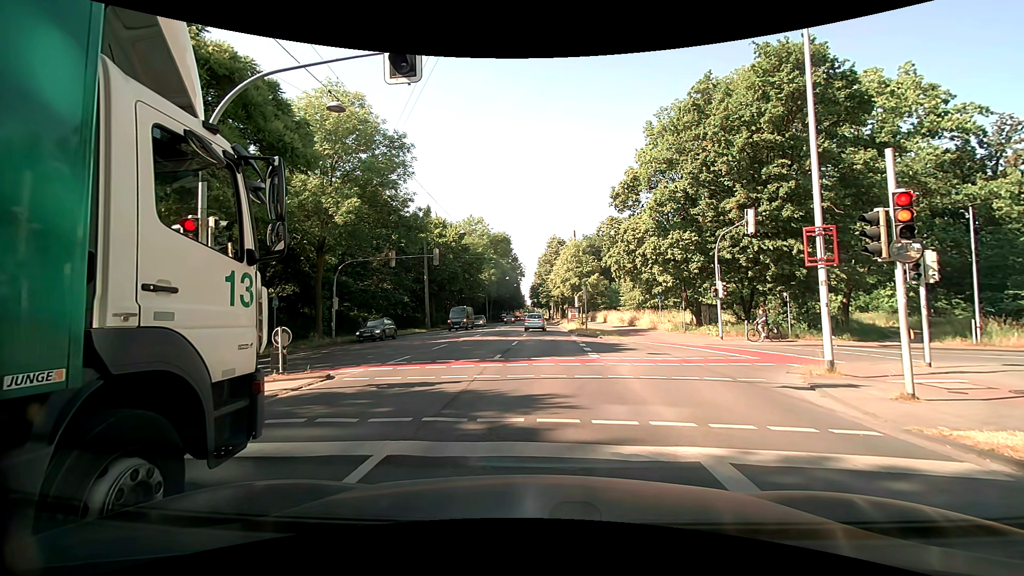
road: primary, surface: asphalt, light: Day
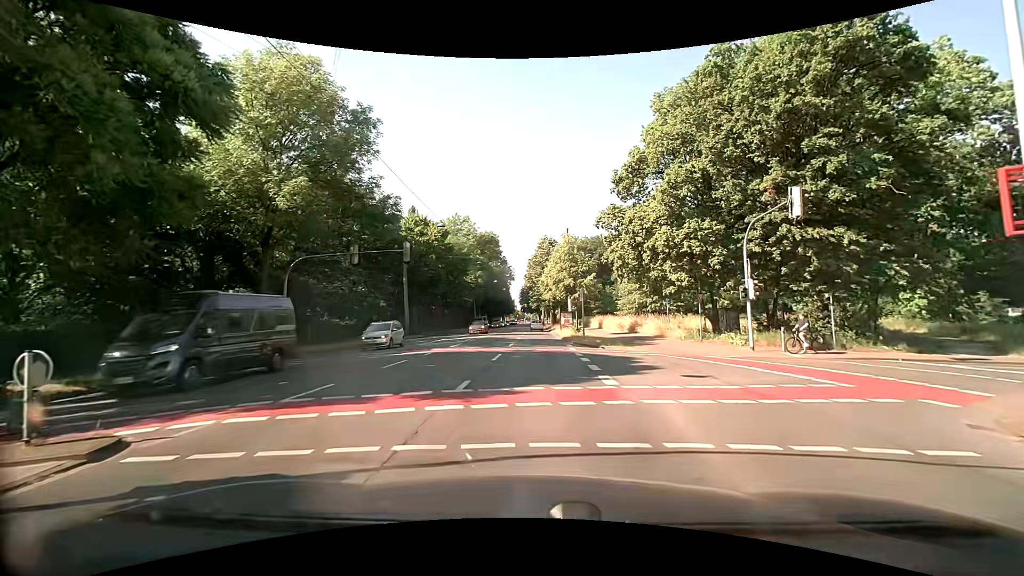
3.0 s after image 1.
(+0.1, +5.8) m; +2°
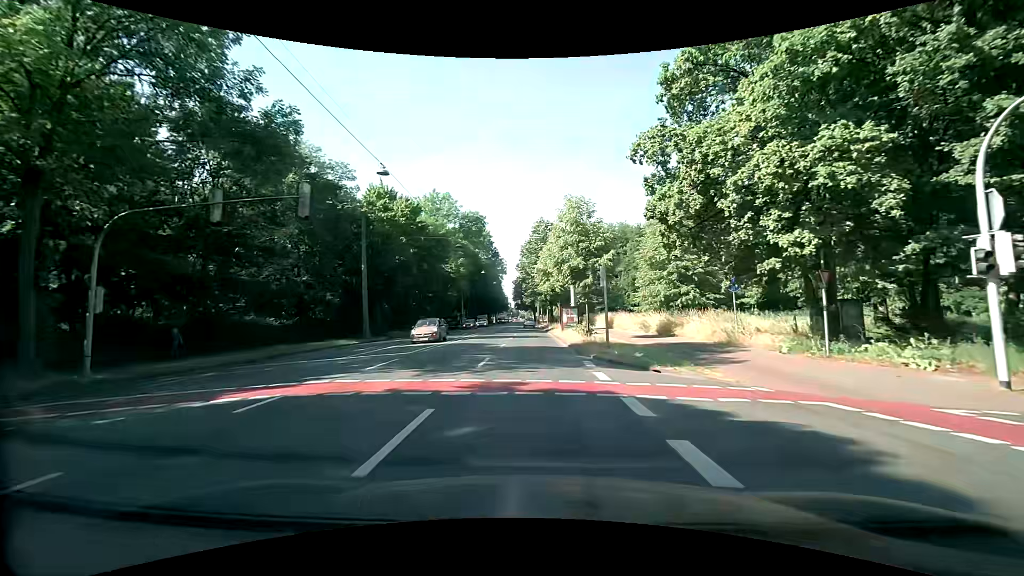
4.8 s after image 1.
(+0.1, +12.9) m; +1°
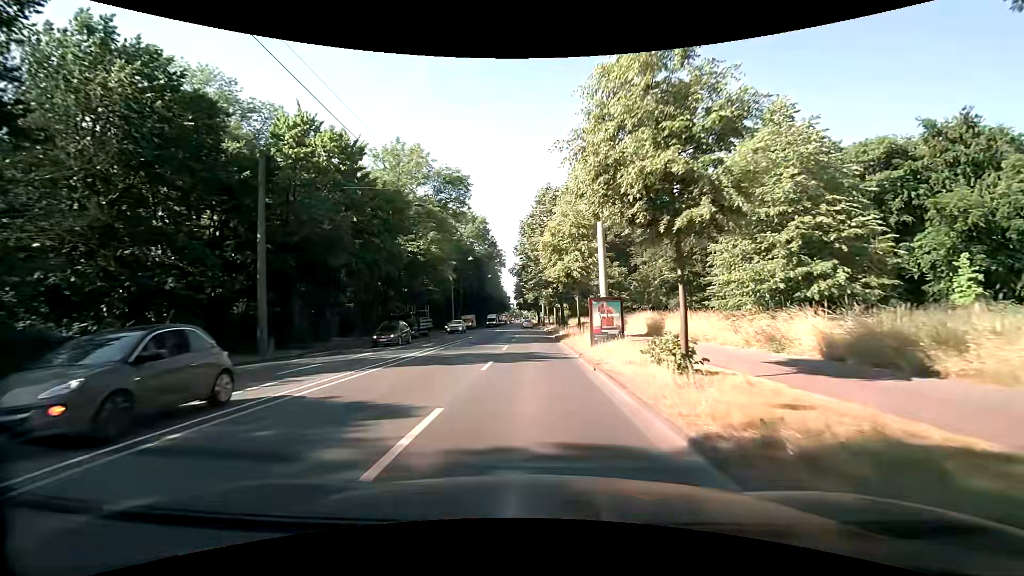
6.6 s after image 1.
(-0.2, +18.5) m; -1°
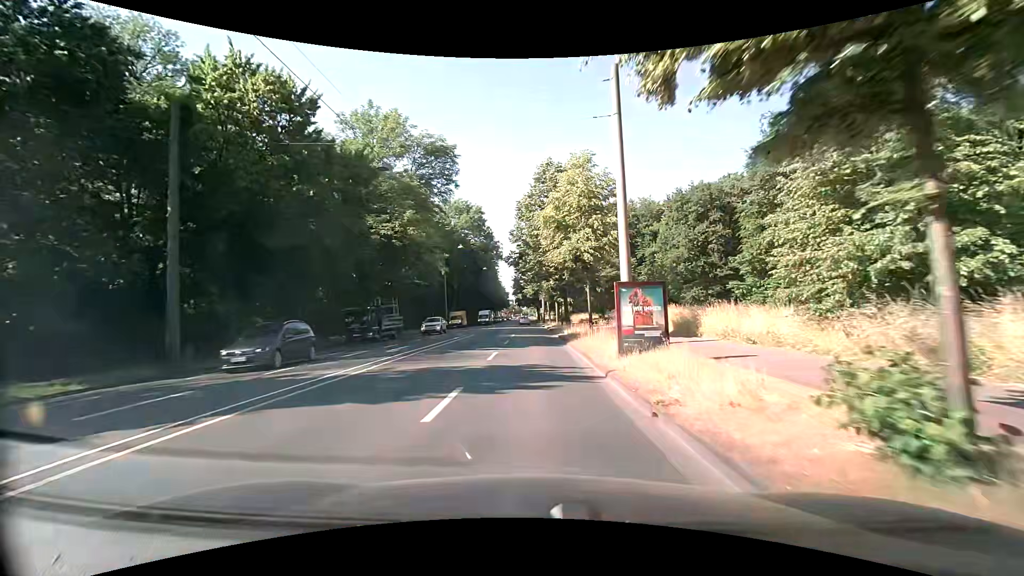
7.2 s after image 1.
(0.0, +7.0) m; 0°
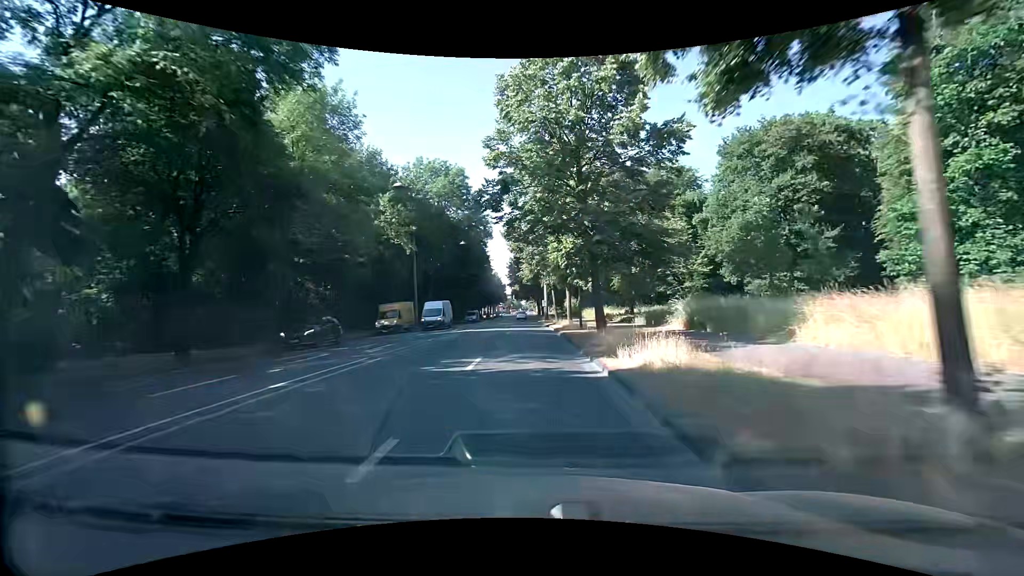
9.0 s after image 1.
(+0.1, +22.2) m; 0°
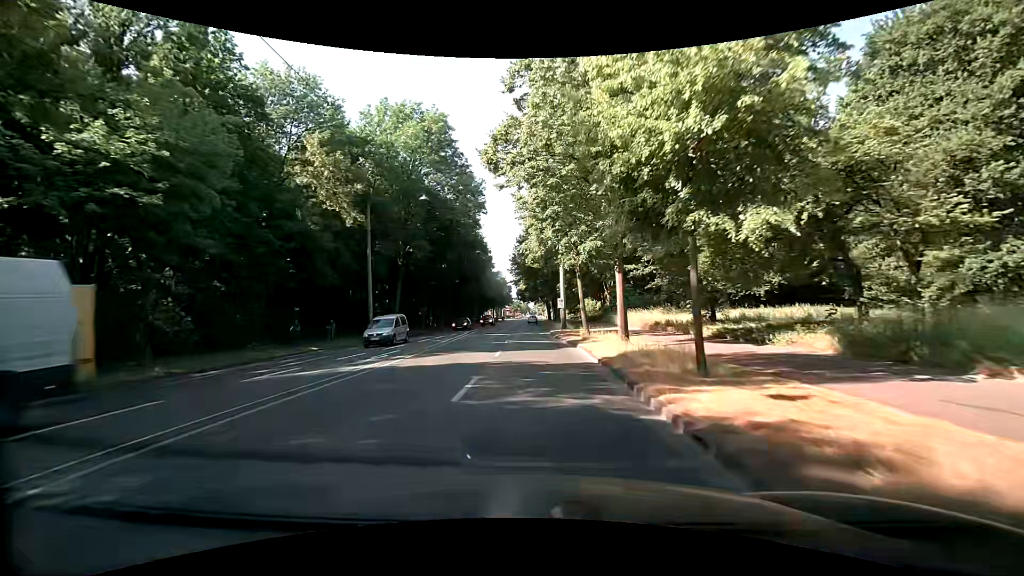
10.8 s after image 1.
(-0.2, +21.6) m; -1°
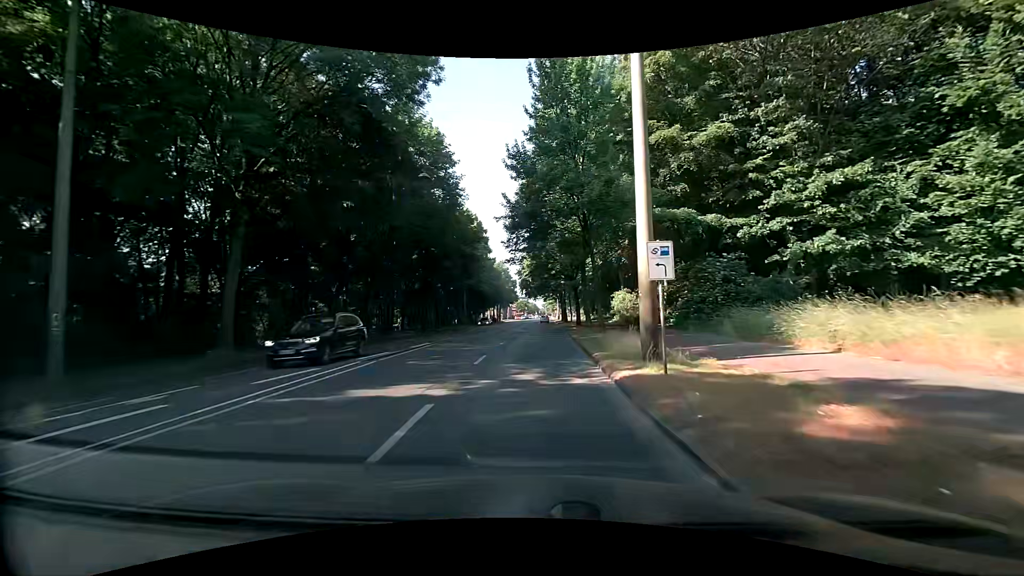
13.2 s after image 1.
(-0.1, +30.3) m; -1°
(0, +10) (0, +20) (+1, +30) (+1, +40) (+1, +50) (+1, +60) (+2, +70) (+2, +80) (+2, +90) (+3, +100) m
